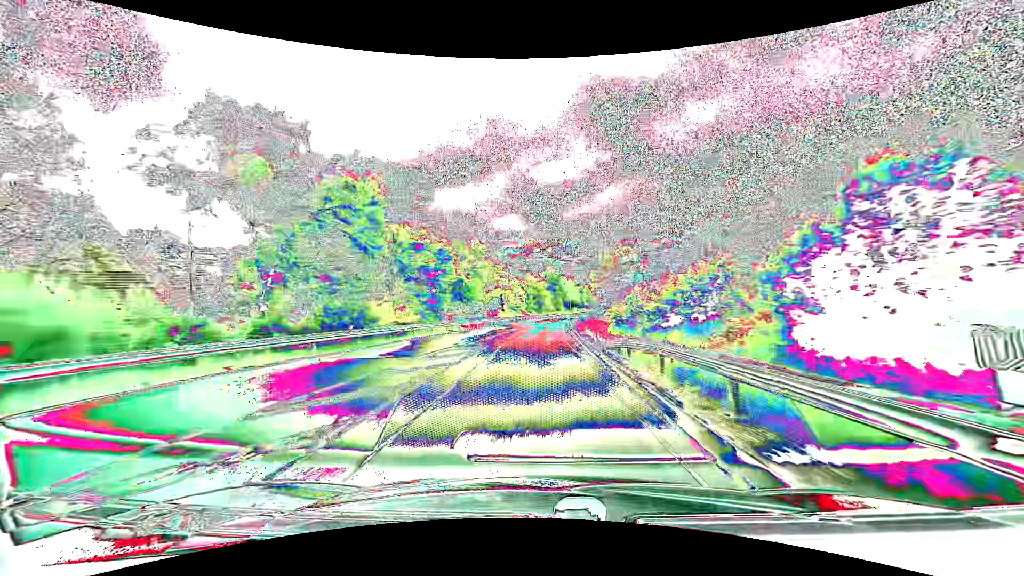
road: primary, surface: asphalt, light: Day
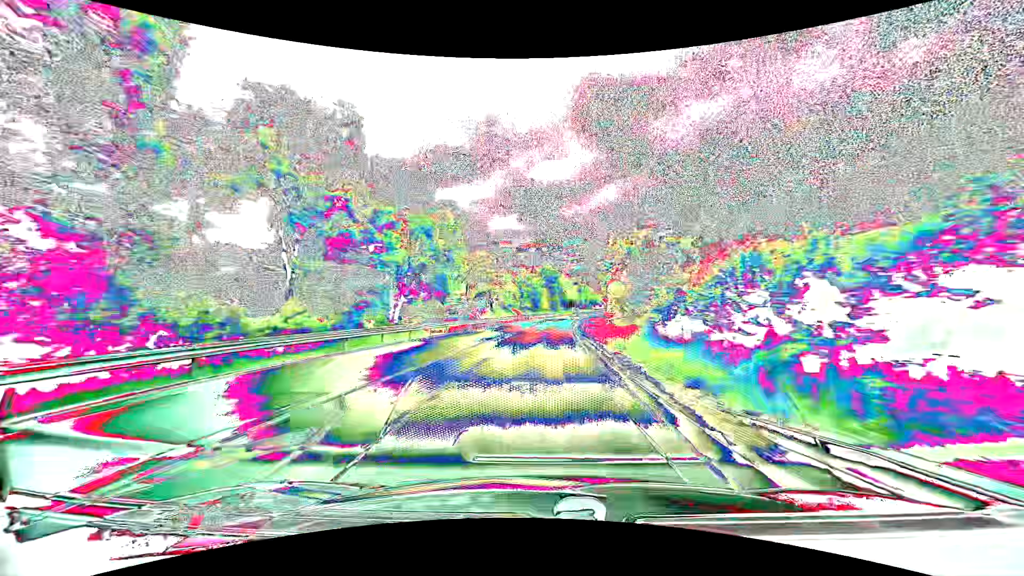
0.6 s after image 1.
(+0.1, +15.0) m; 0°
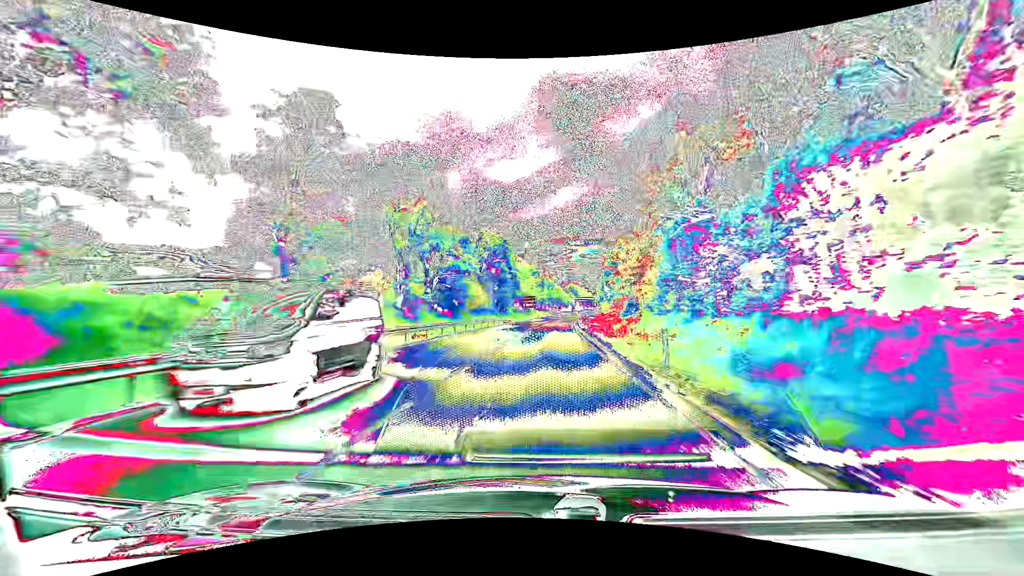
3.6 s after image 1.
(+3.3, +74.9) m; +5°
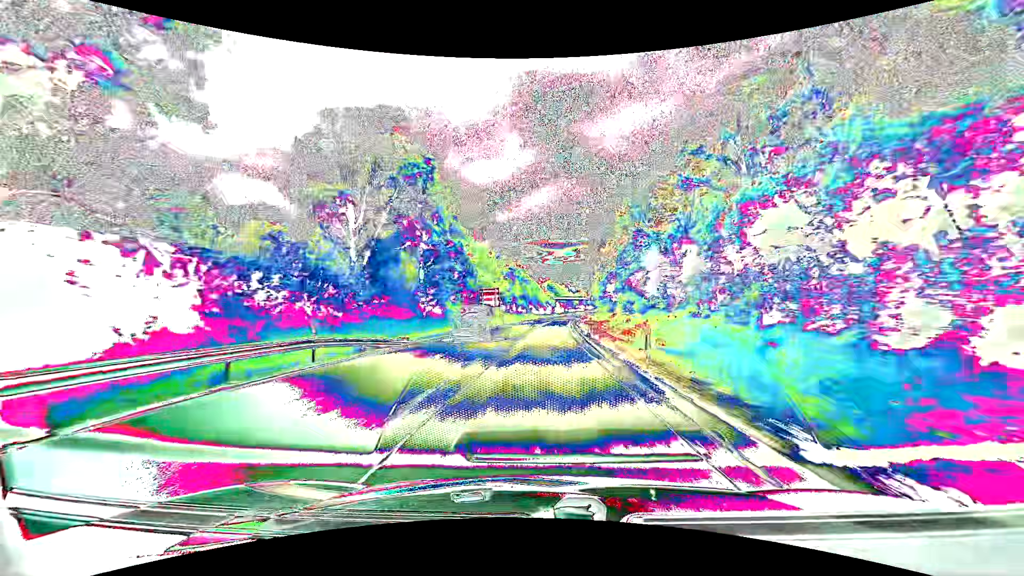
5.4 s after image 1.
(+1.1, +45.5) m; +3°
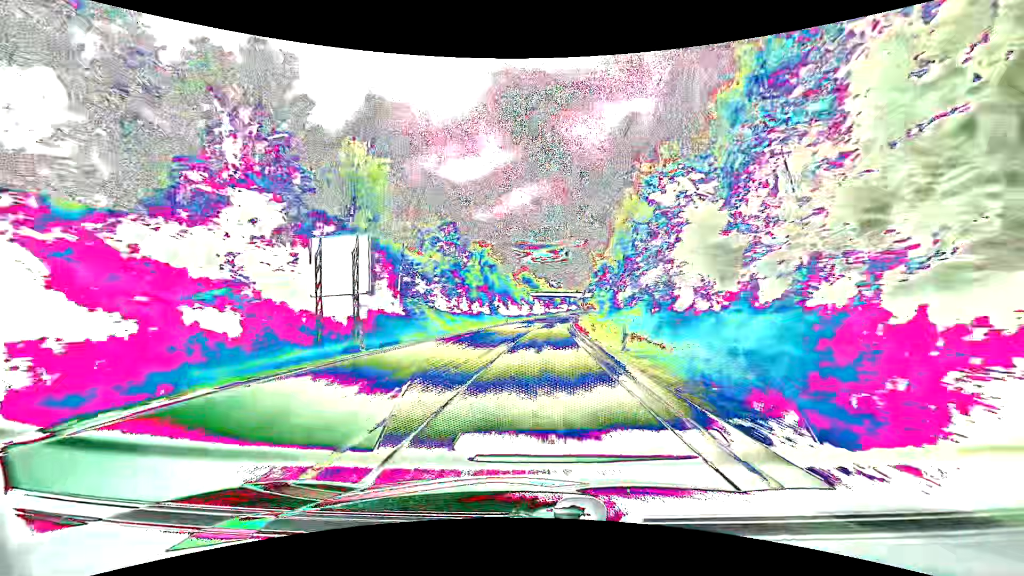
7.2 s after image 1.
(+1.2, +46.4) m; +3°
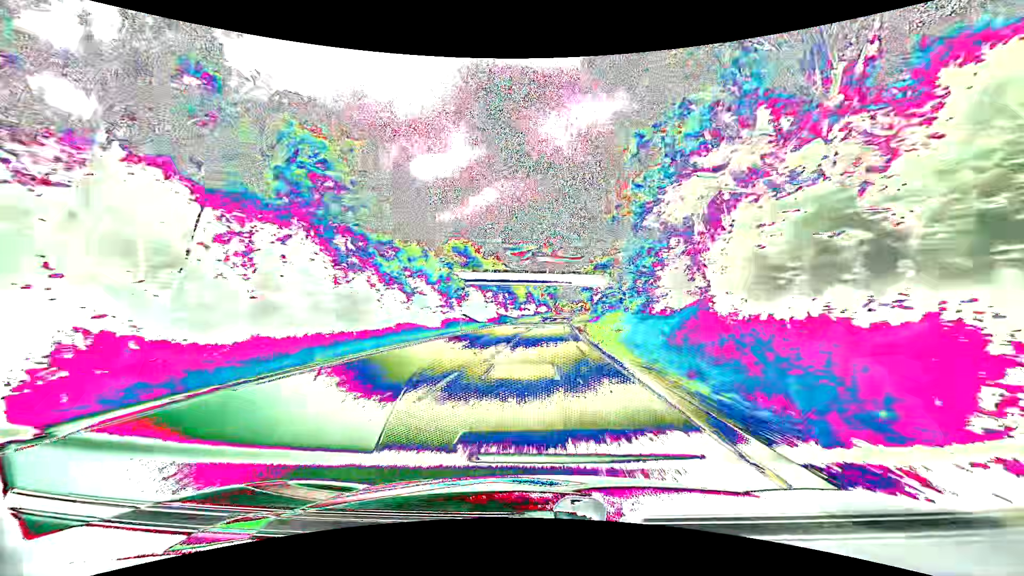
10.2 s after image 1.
(+2.7, +78.9) m; +4°
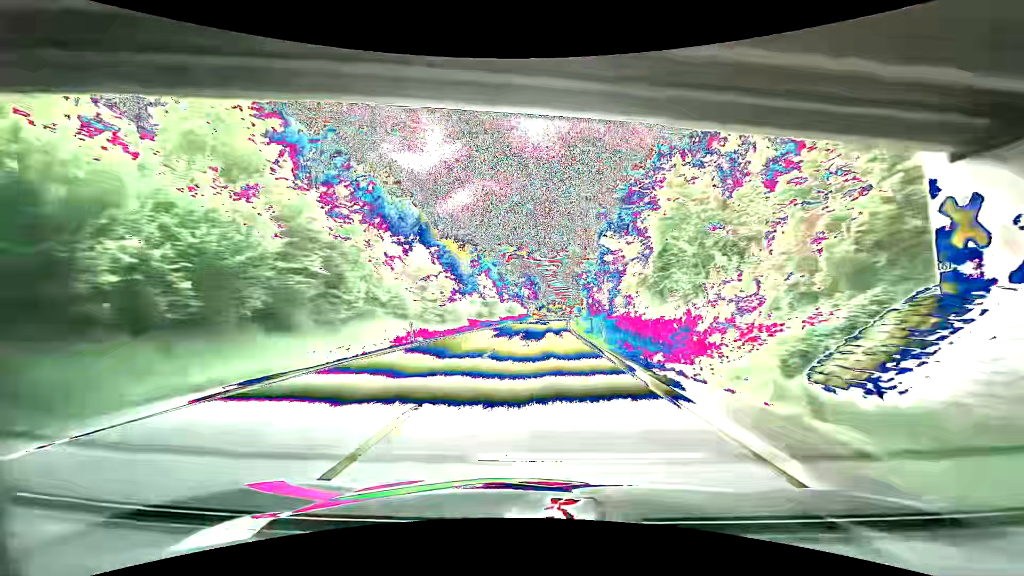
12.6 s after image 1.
(+1.7, +64.2) m; +3°
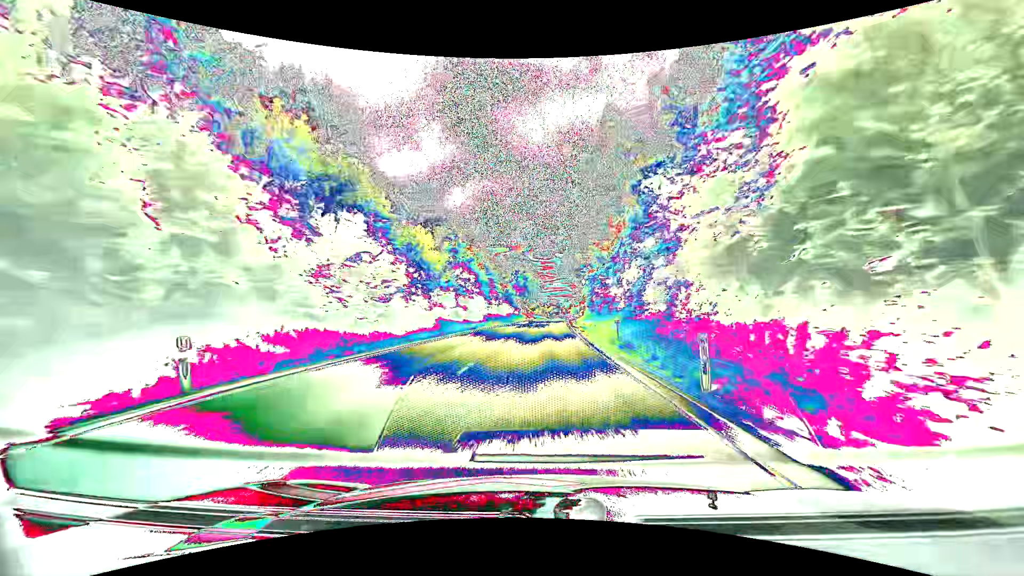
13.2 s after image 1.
(+0.1, +16.2) m; +1°
(0, +10) (0, +20) (0, +30) (+1, +40) (+1, +50) (+1, +60) (+2, +70) (+2, +80) (+3, +90) (+4, +100) m
